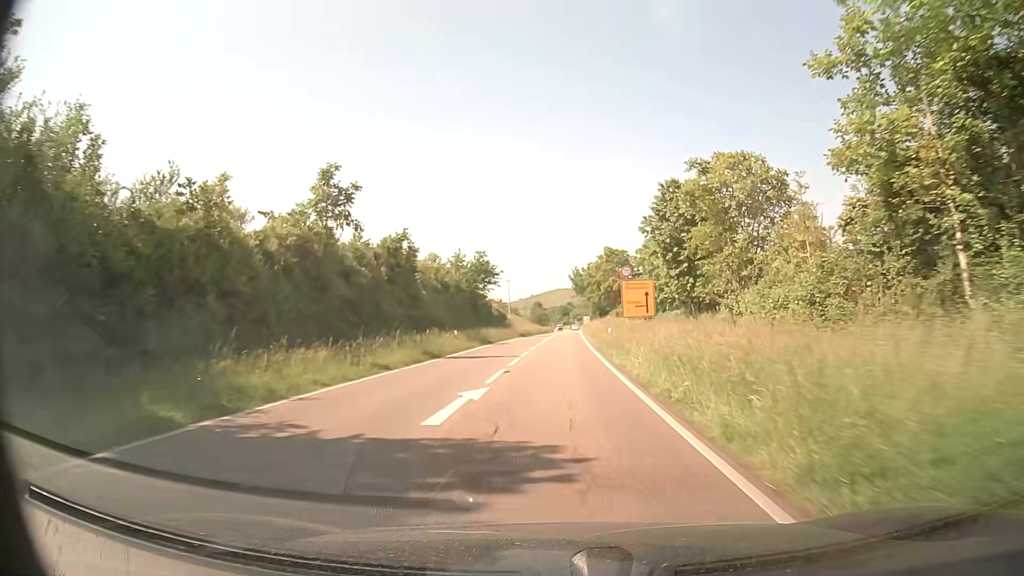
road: primary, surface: asphalt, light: Day
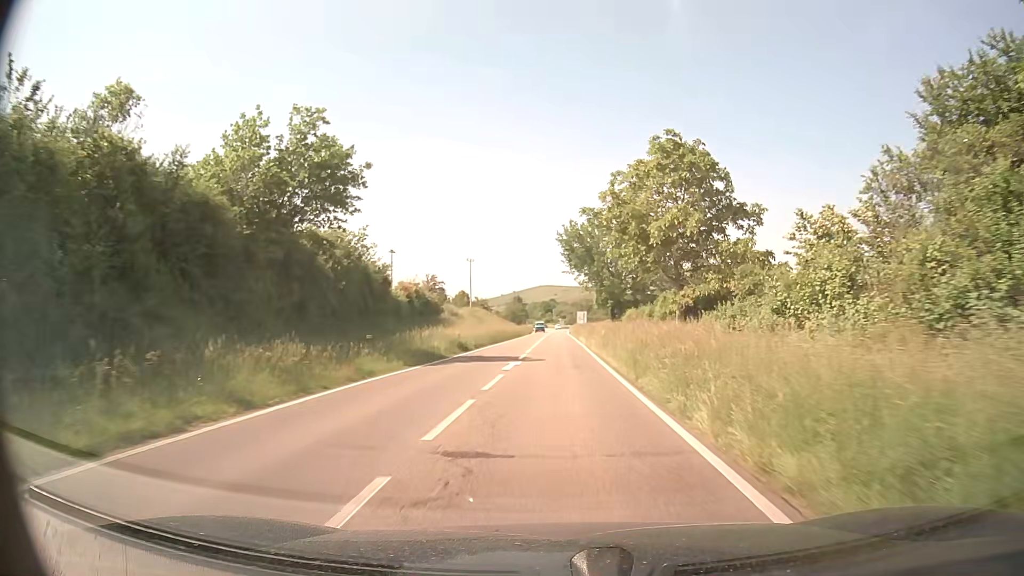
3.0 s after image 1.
(+0.7, +48.8) m; +1°
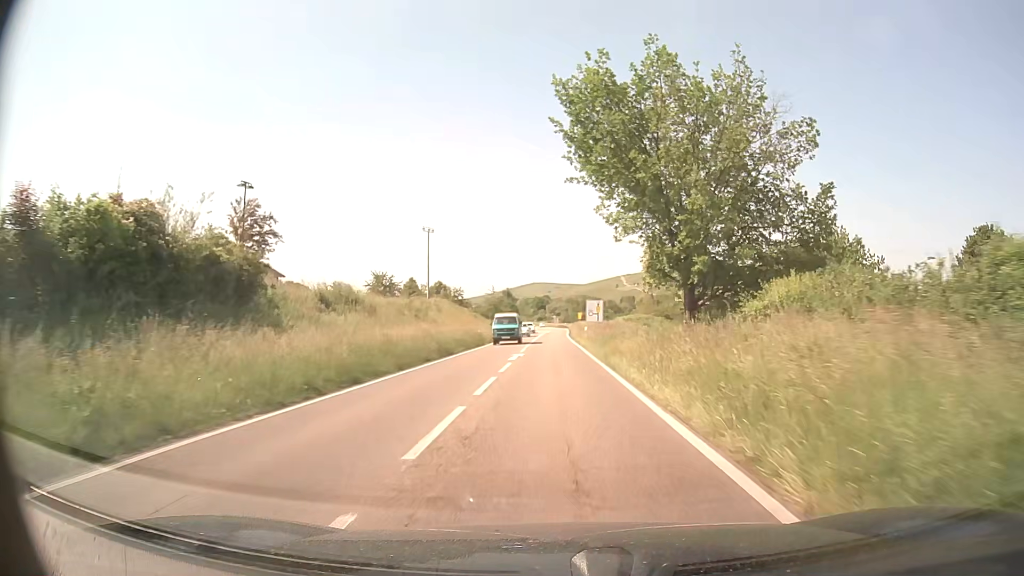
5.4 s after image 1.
(+0.2, +37.0) m; +1°
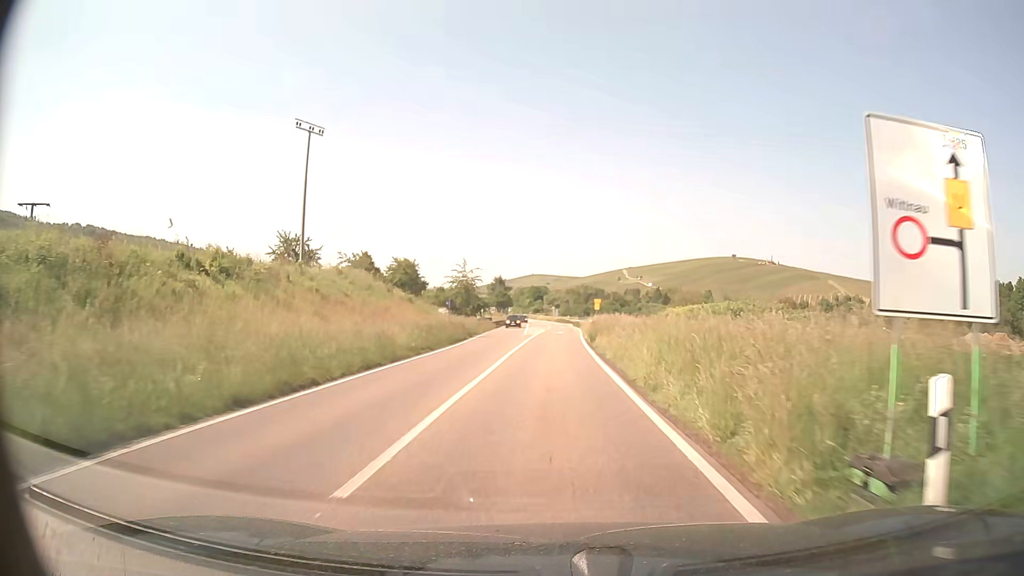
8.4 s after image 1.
(+0.1, +44.4) m; 0°
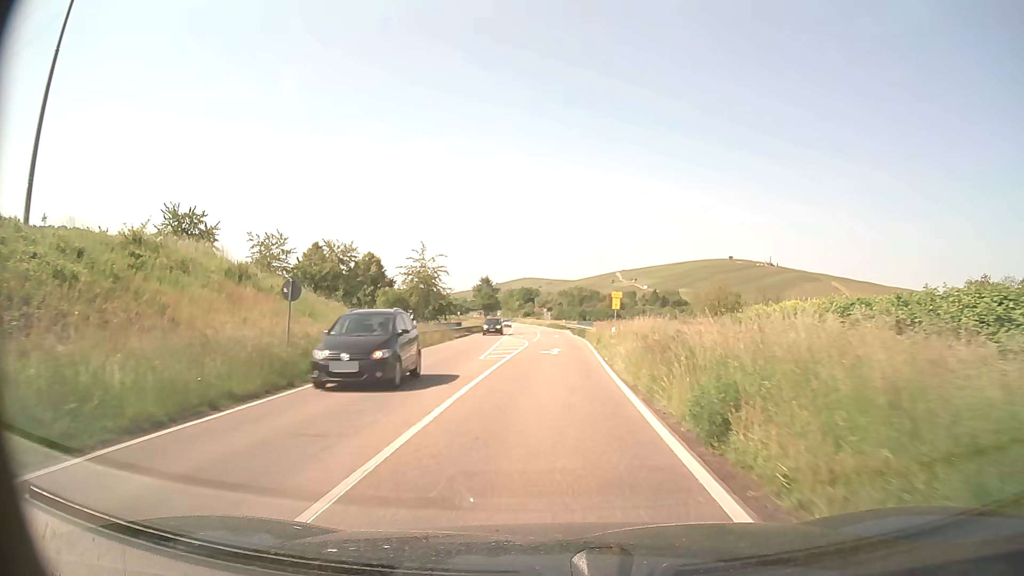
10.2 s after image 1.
(+0.1, +25.4) m; 0°
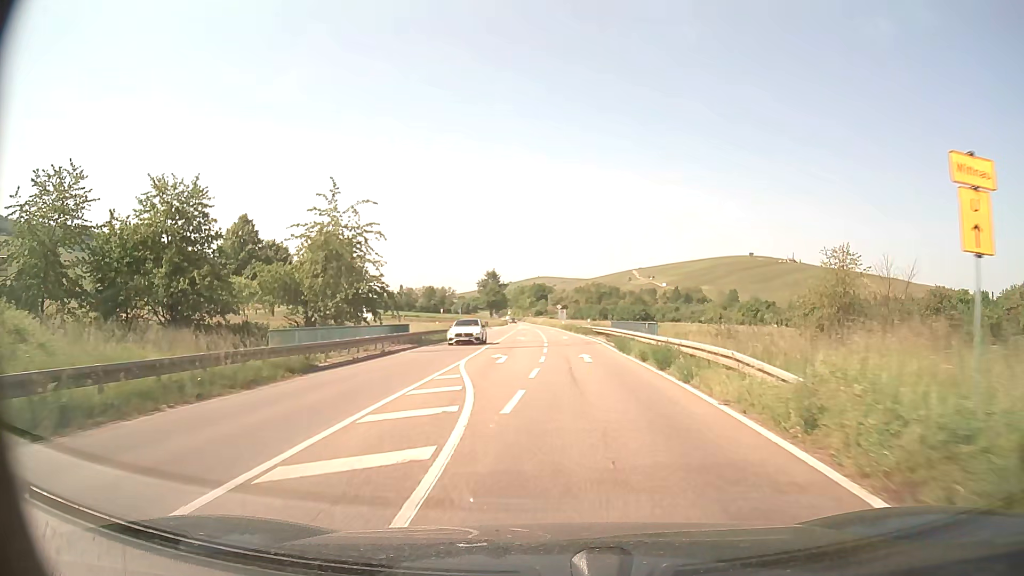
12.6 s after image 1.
(-0.2, +32.4) m; -1°
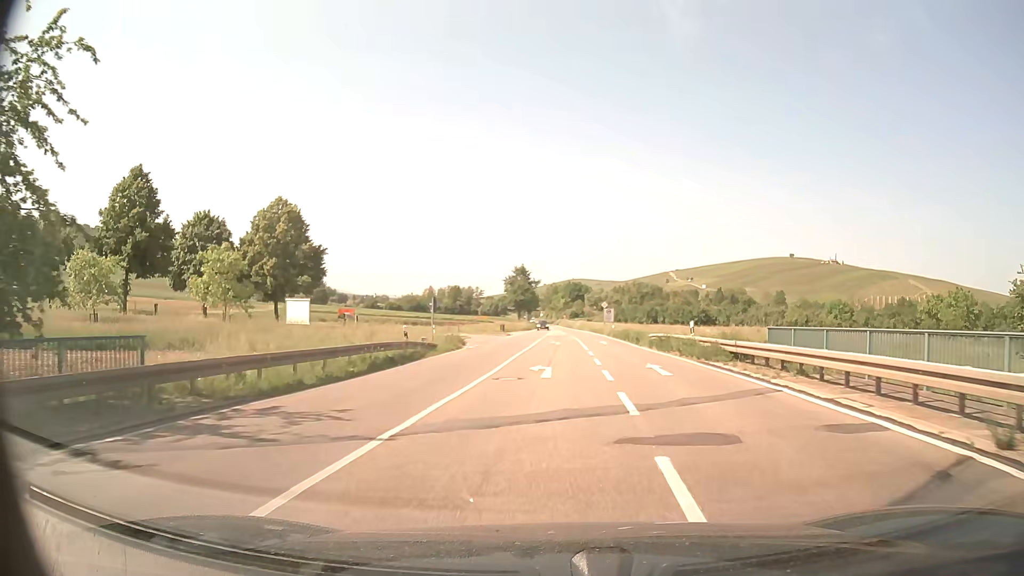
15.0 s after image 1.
(-1.0, +30.3) m; -3°
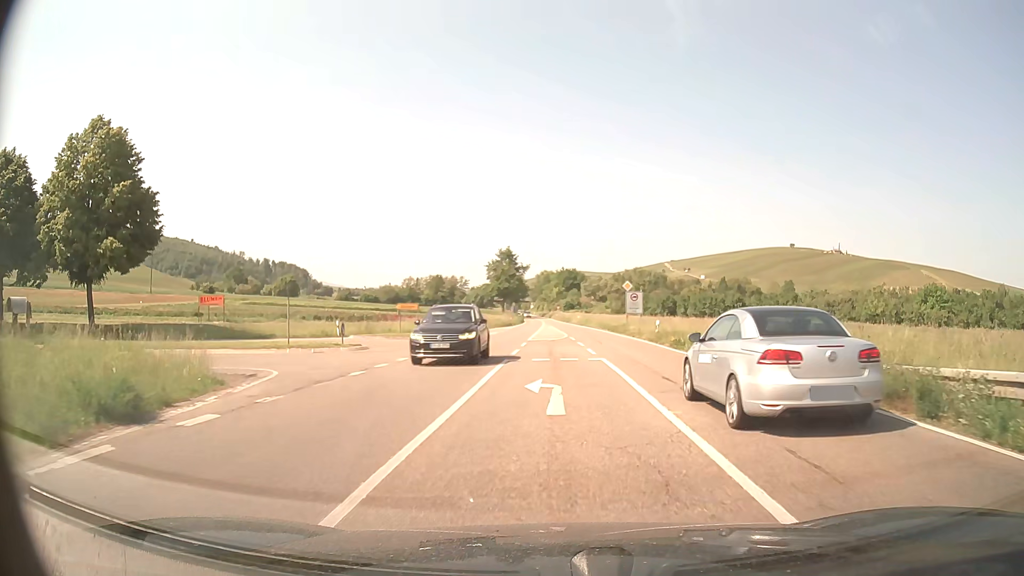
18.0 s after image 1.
(+0.2, +31.3) m; +1°
